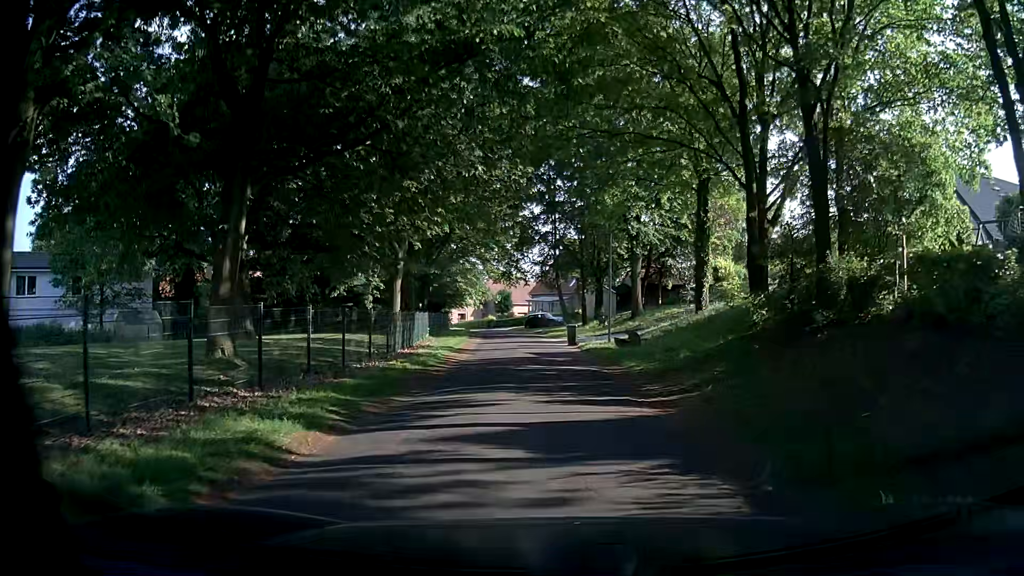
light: Day
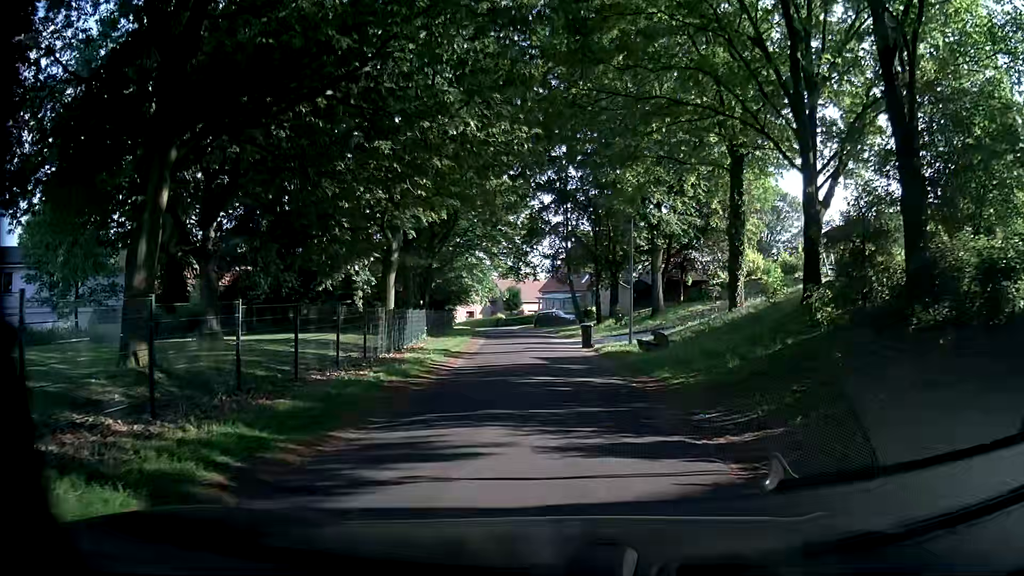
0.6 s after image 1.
(-0.1, +3.9) m; -1°
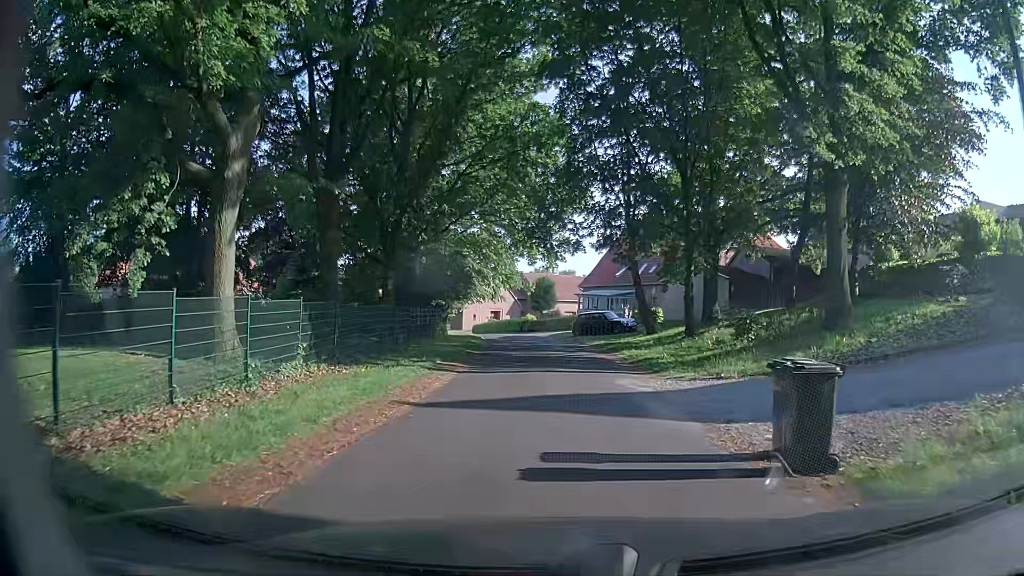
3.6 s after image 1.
(-0.9, +20.1) m; -4°
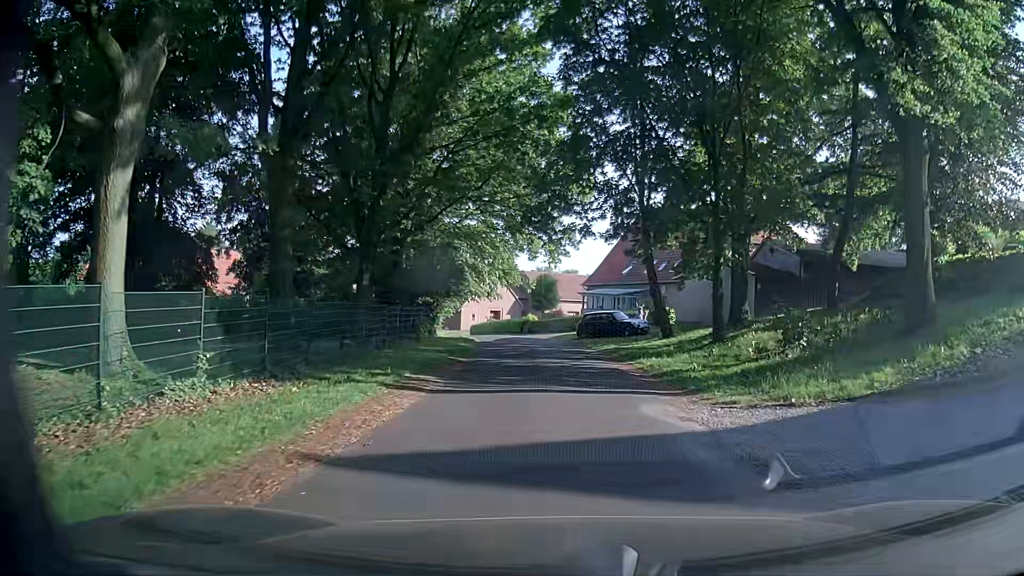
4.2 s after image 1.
(0.0, +4.1) m; -1°
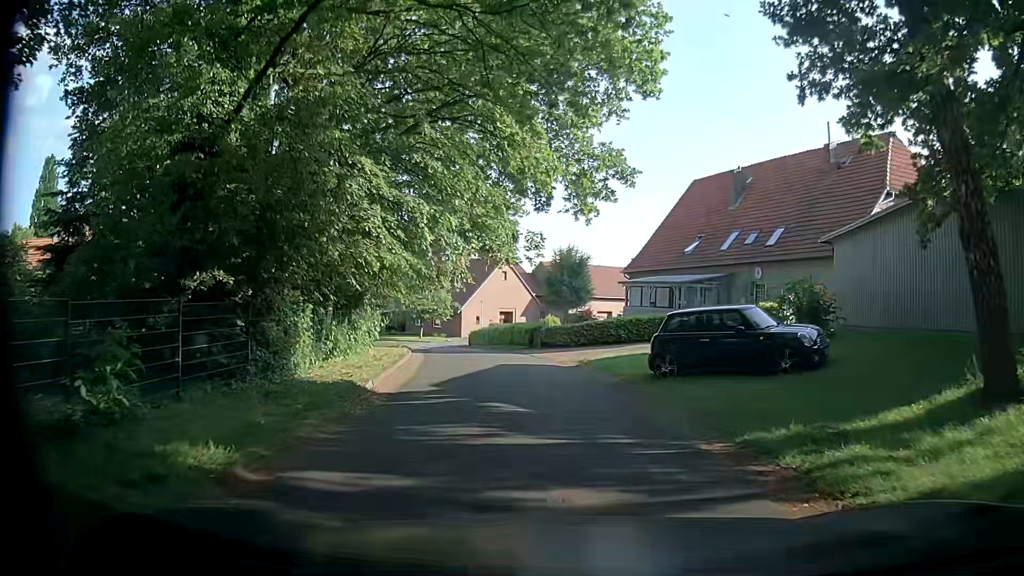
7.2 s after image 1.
(0.0, +20.8) m; -1°
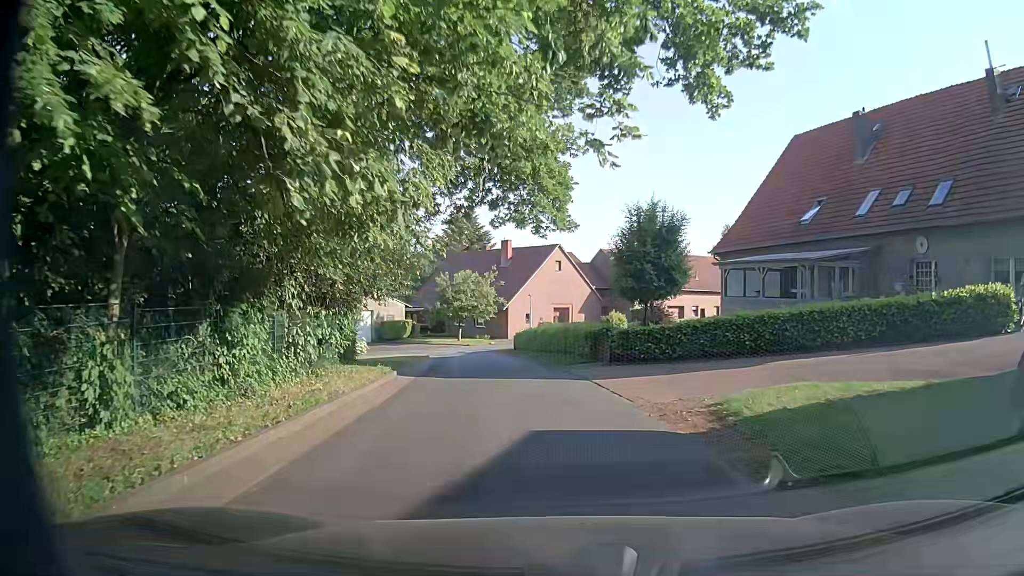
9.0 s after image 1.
(-0.2, +11.5) m; -3°
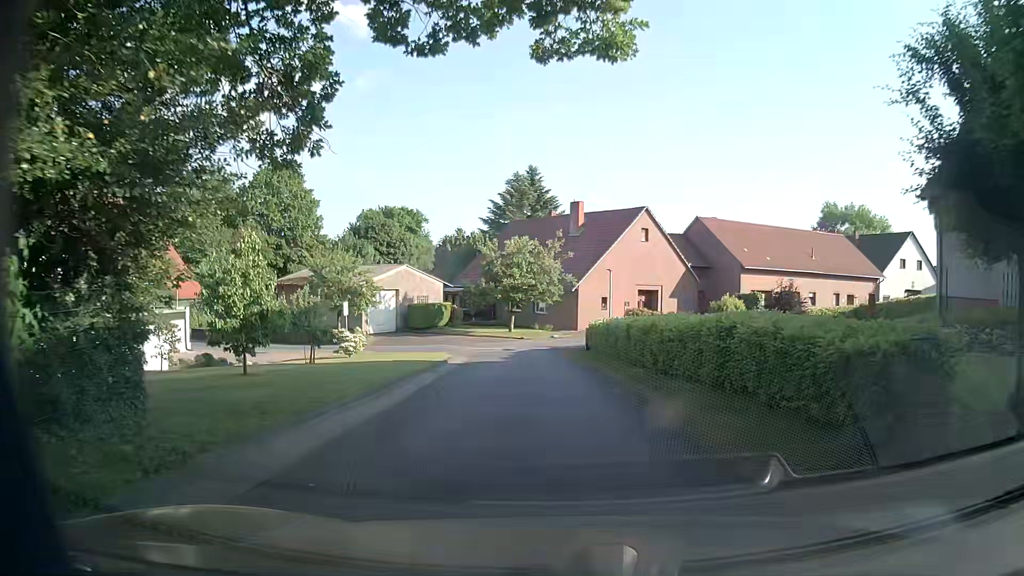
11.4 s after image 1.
(-1.4, +15.7) m; -8°
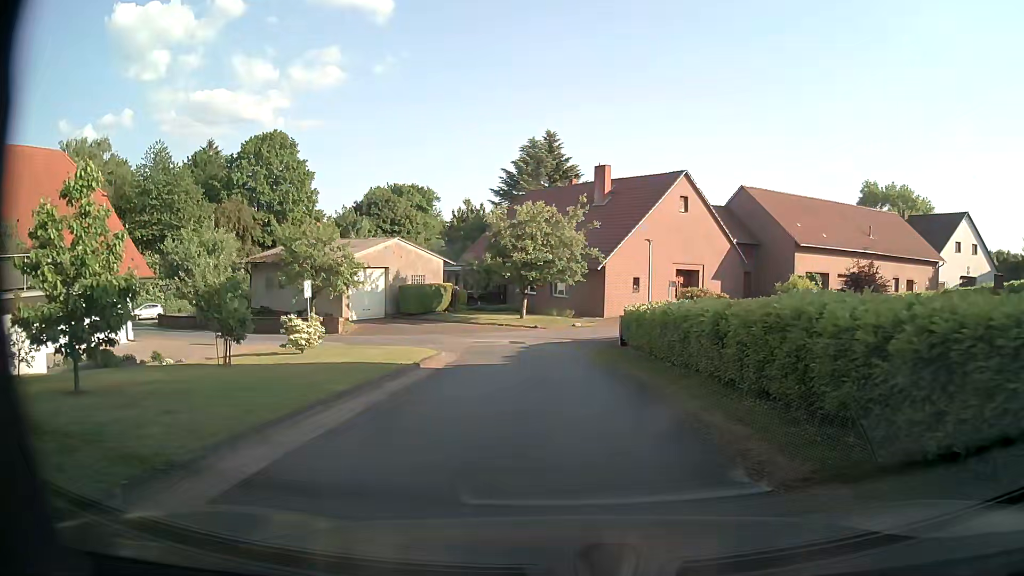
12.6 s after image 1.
(-0.1, +8.2) m; -3°
